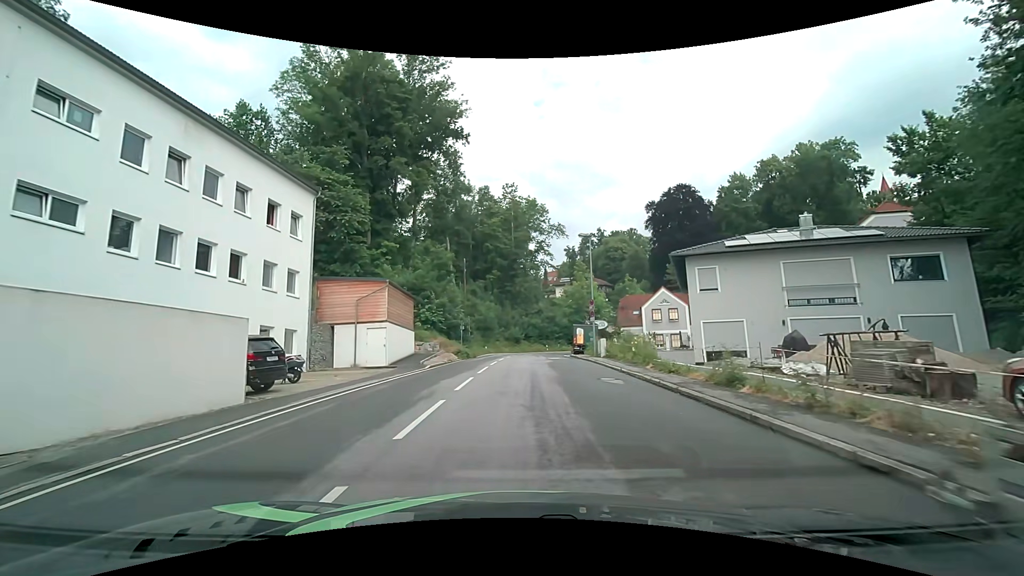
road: tertiary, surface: asphalt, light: Day
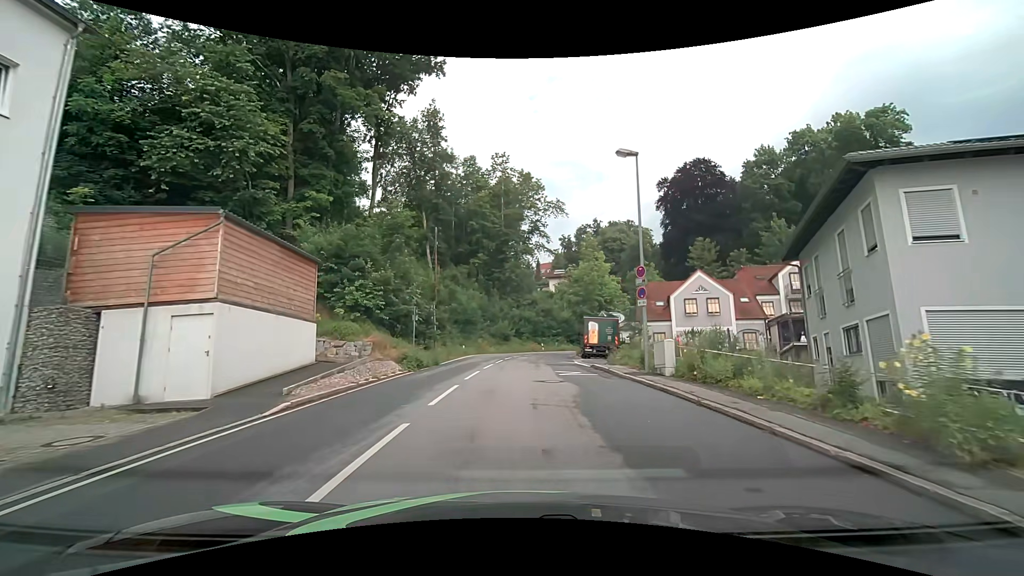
(0.0, +15.2) m; +1°
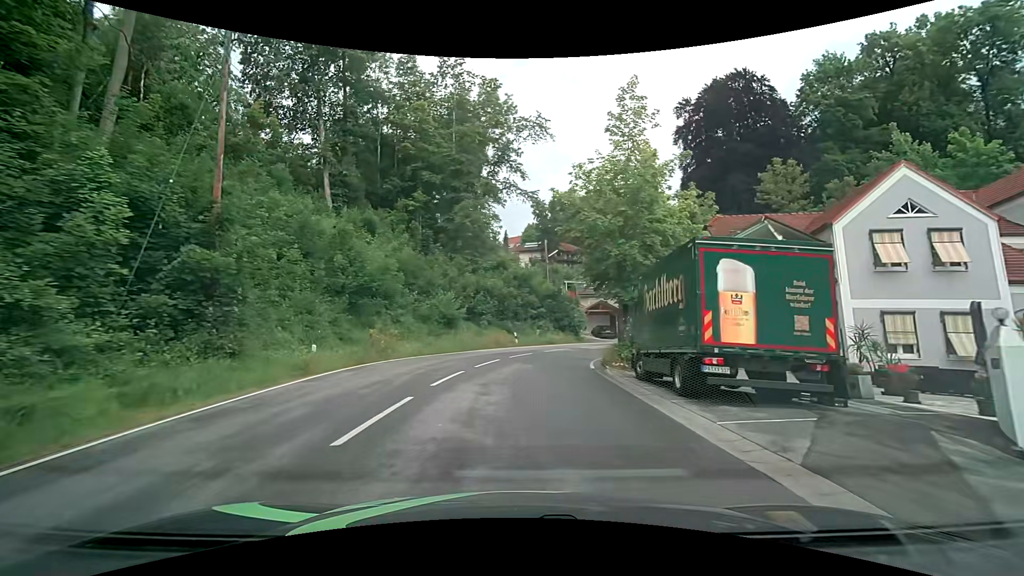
(+0.8, +27.8) m; +4°
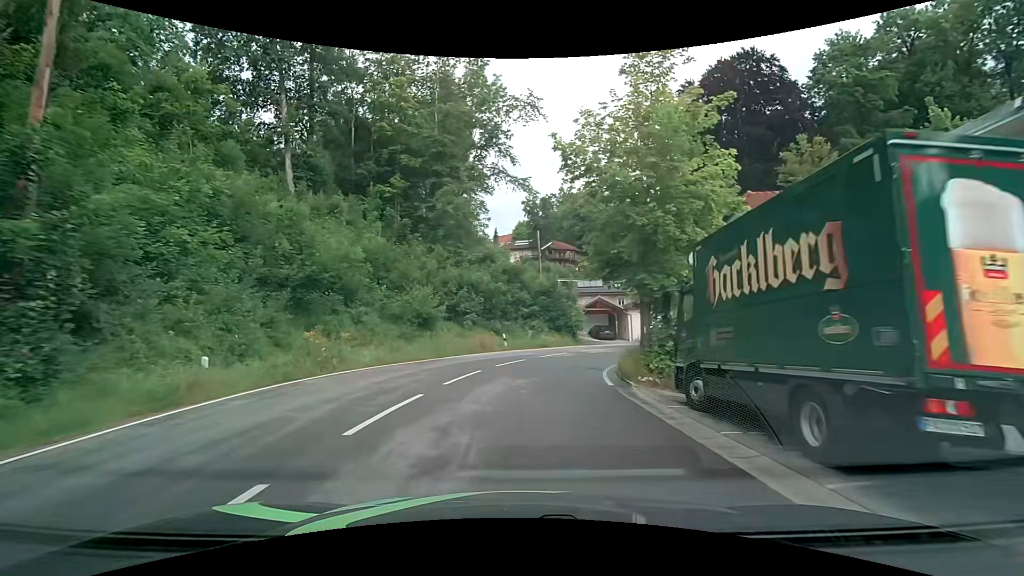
(0.0, +5.3) m; +1°
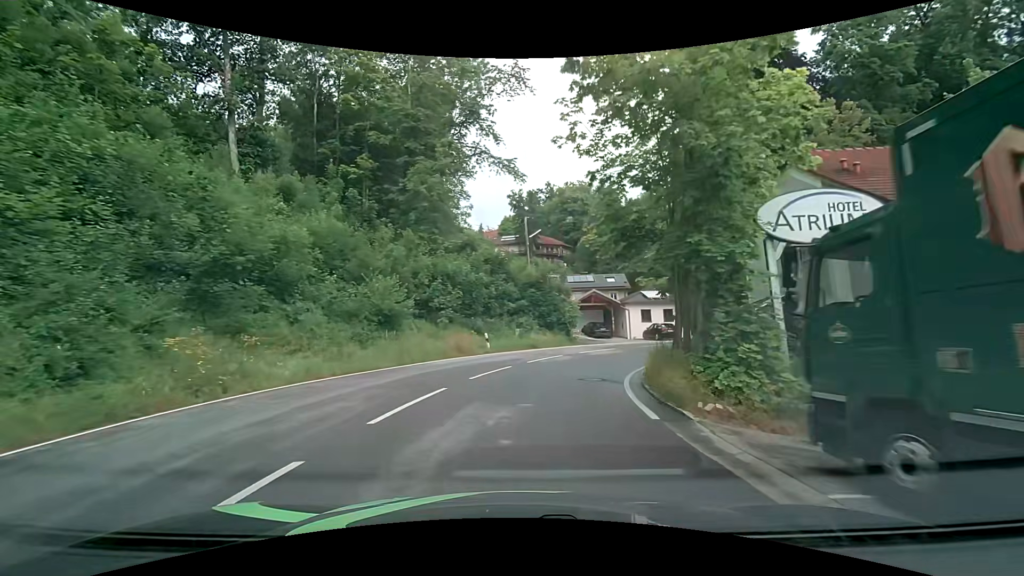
(+0.1, +5.3) m; +1°
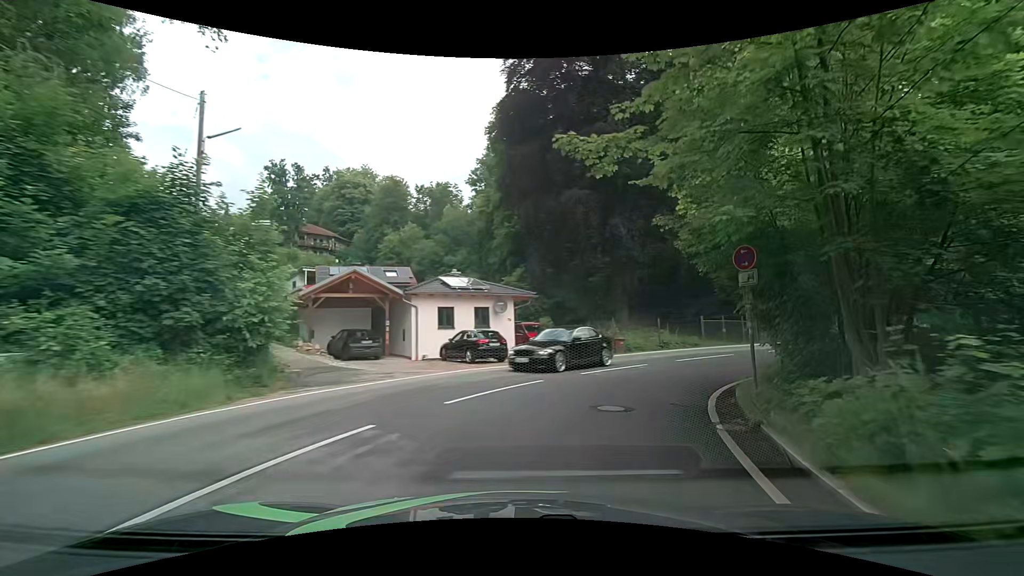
(+3.5, +21.2) m; +24°
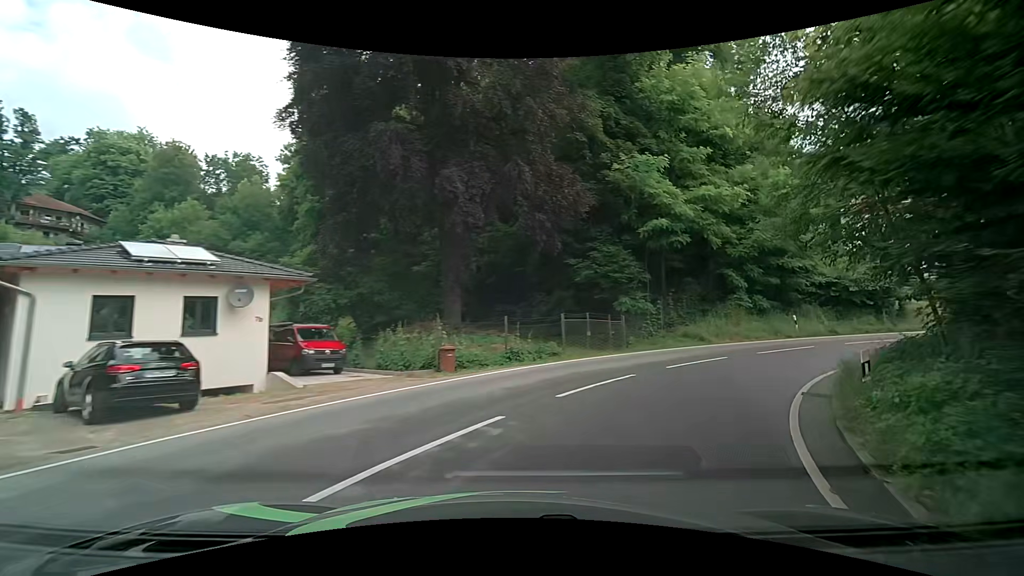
(+1.7, +10.6) m; +19°
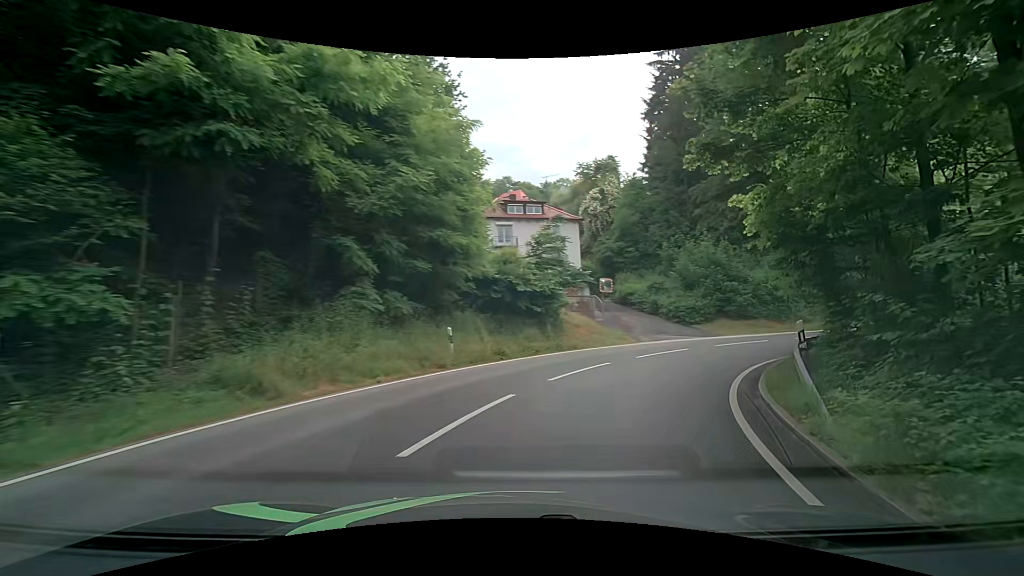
(+5.0, +14.4) m; +41°
(+2, +10) (+7, +18) (+15, +24) (+24, +27) (+34, +25) (+43, +21) (+52, +17) (+61, +12) (+70, +8) (+80, +7) m
